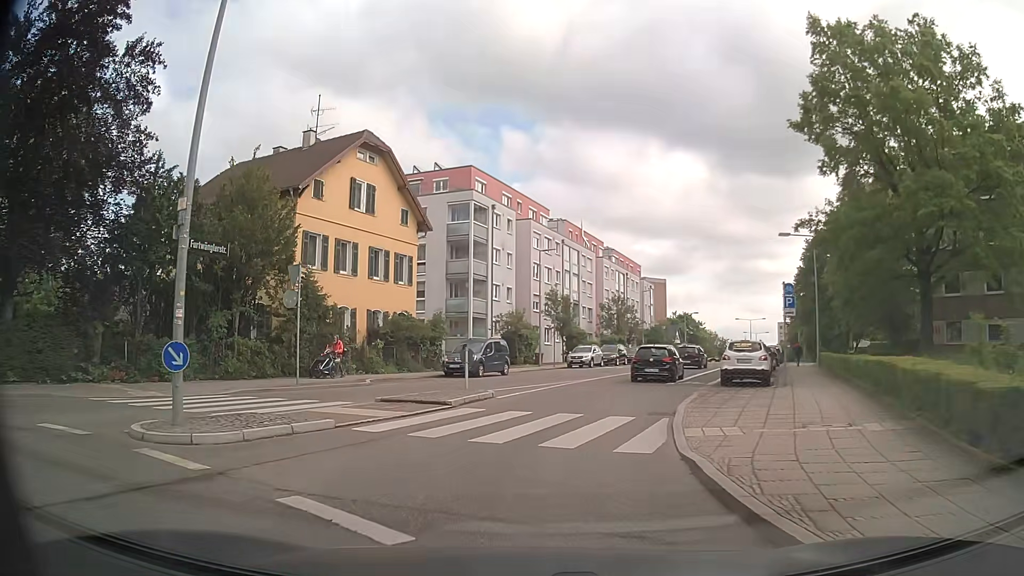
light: Day
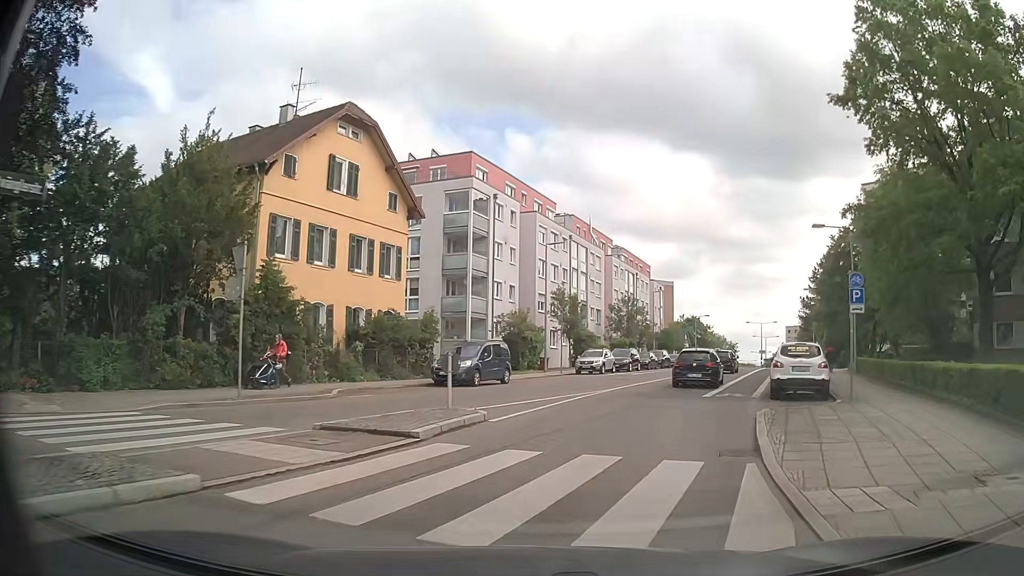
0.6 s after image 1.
(-0.1, +4.8) m; -1°
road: secondary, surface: asphalt
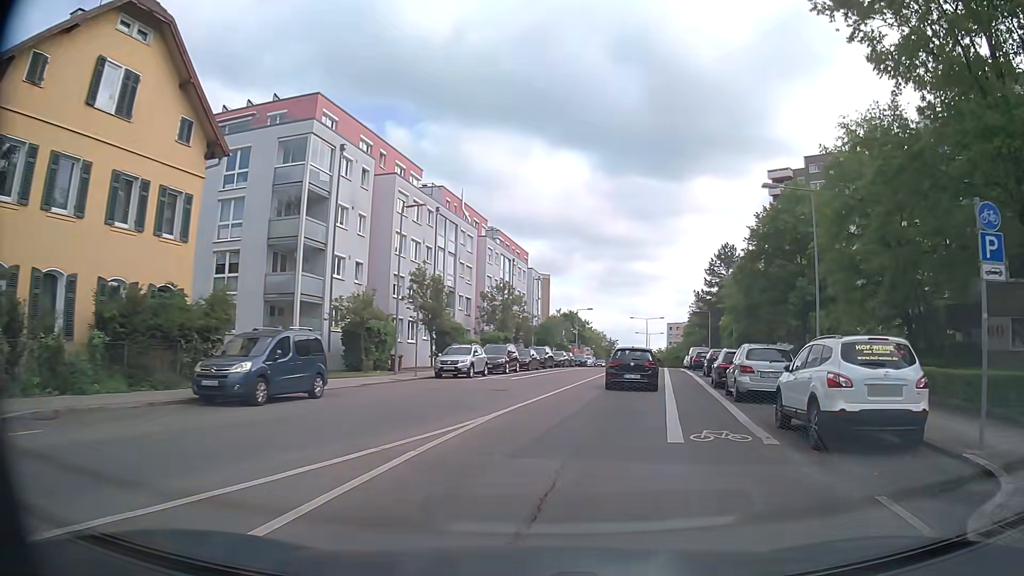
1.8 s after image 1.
(+1.0, +10.6) m; +11°
(+1, +10) (+2, +20) (+4, +30) (+6, +40) (+8, +49) (+10, +59) (+12, +69) (+14, +79) (+16, +88) (+18, +98) m
